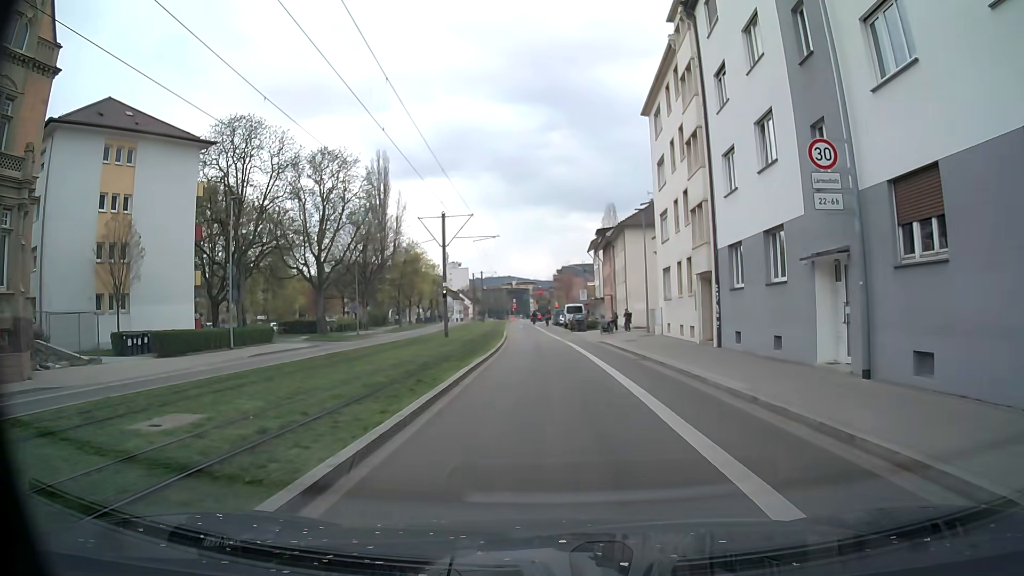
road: secondary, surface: asphalt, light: Day
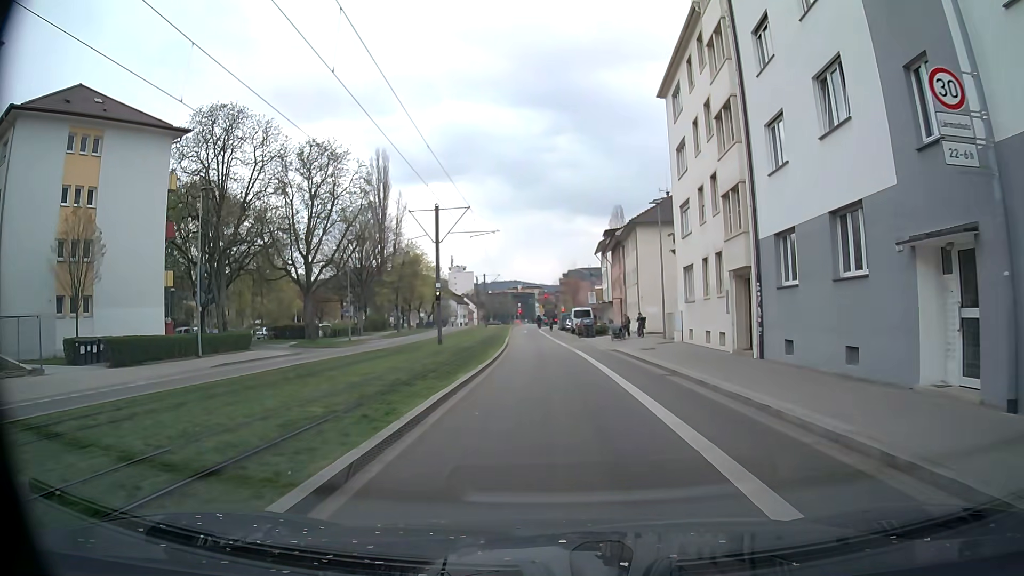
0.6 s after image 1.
(0.0, +4.3) m; -1°
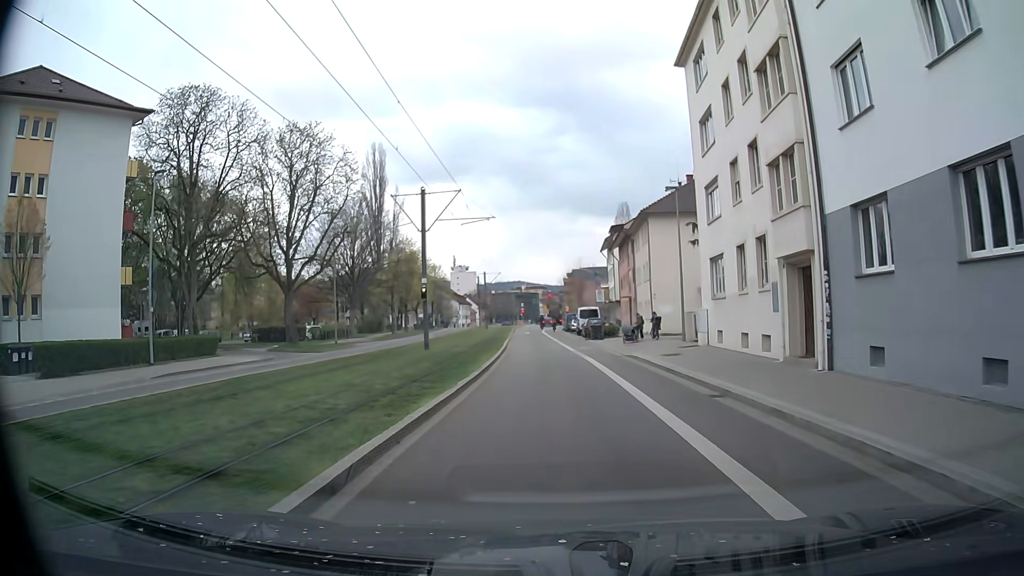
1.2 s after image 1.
(+0.1, +4.8) m; +1°
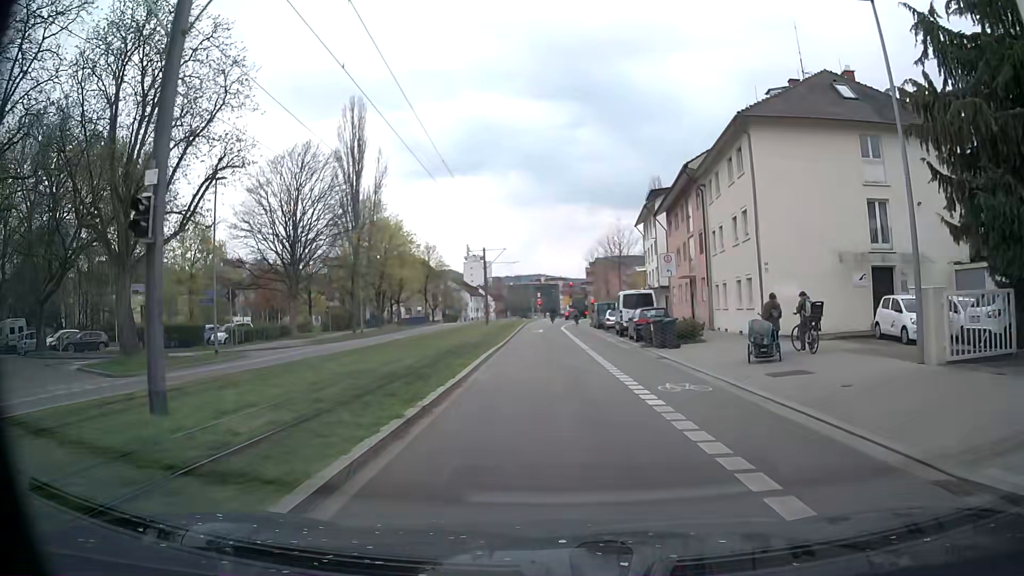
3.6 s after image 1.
(-0.4, +22.2) m; -2°
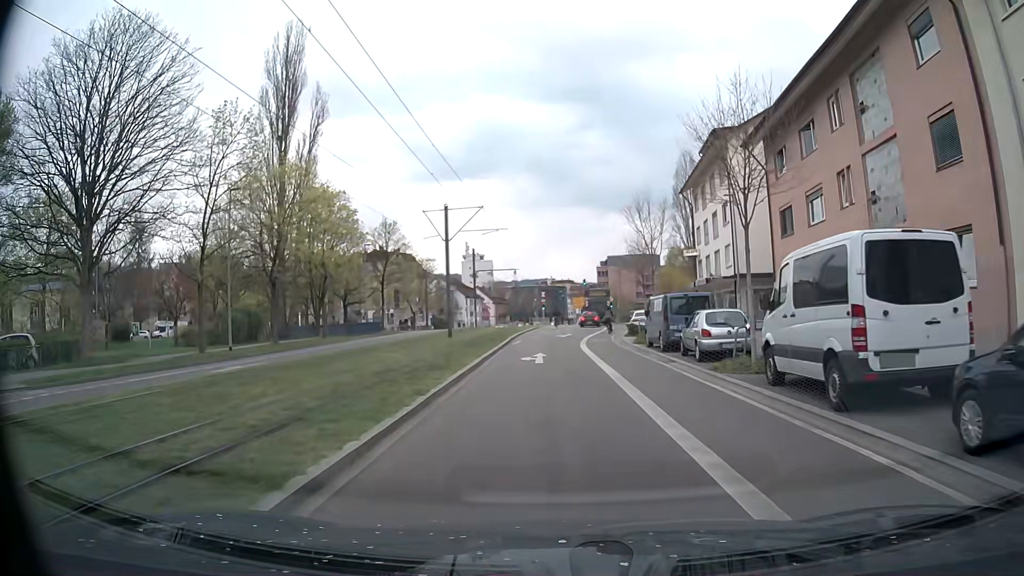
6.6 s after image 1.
(-0.3, +26.4) m; -1°
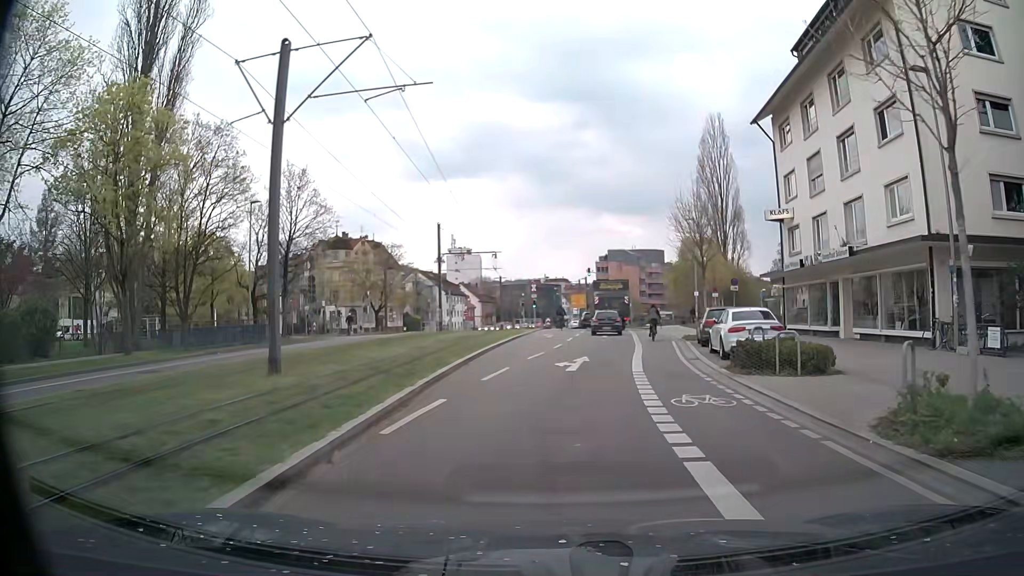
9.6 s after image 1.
(-0.1, +23.2) m; 0°
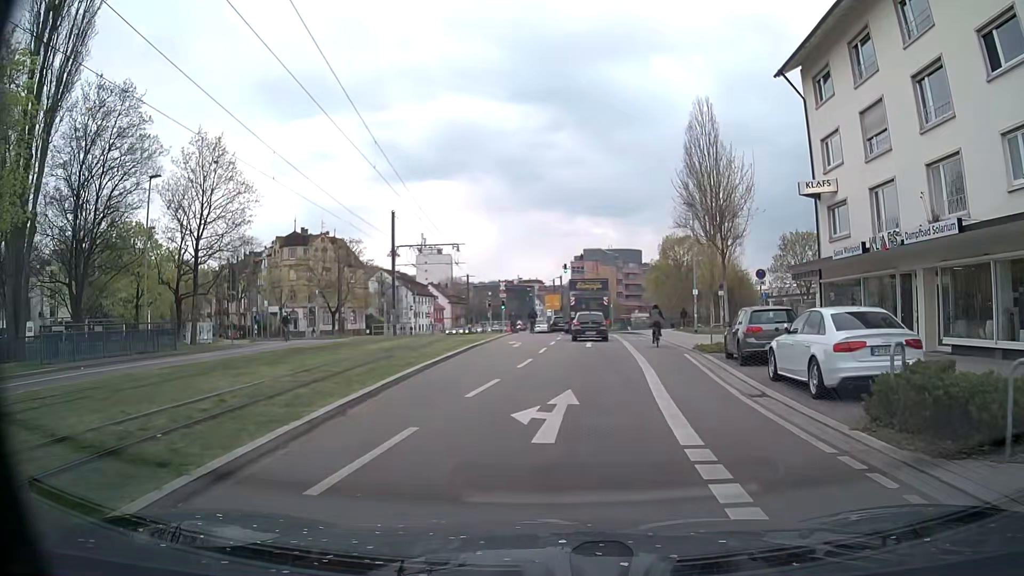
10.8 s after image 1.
(+0.2, +8.5) m; +2°
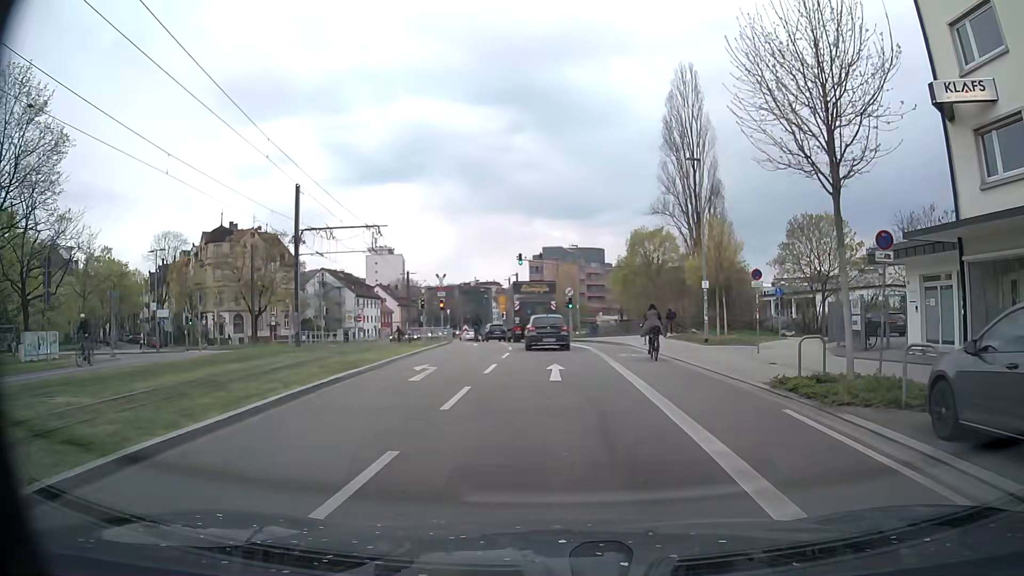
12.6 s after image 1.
(+0.3, +13.2) m; +2°
(0, +10) (+1, +20) (0, +30) (0, +40) (-1, +50) (-3, +60) (-5, +69) (-8, +79) (-9, +89) (-11, +99) m
